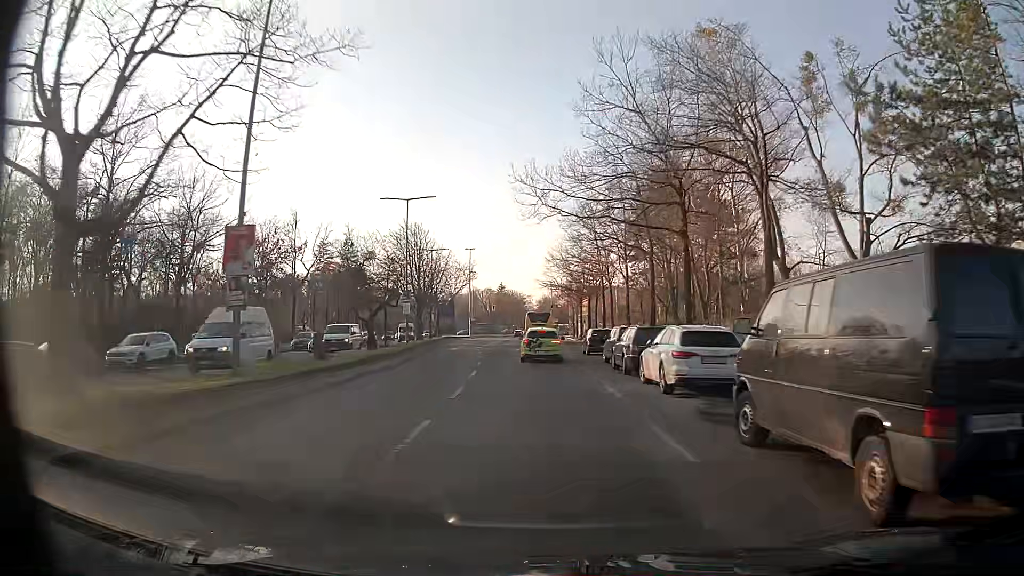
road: secondary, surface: asphalt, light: Day
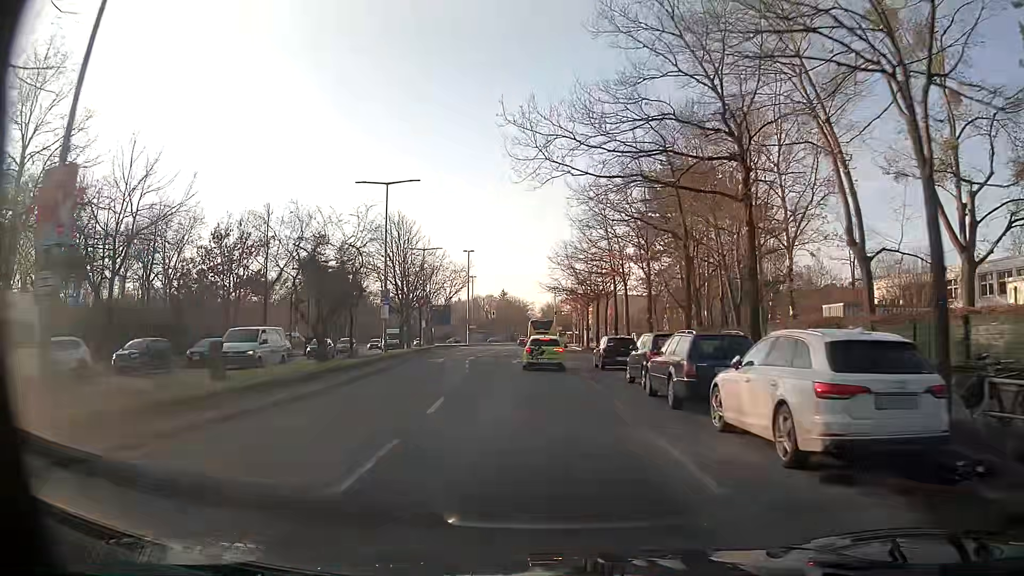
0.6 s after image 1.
(0.0, +7.3) m; 0°
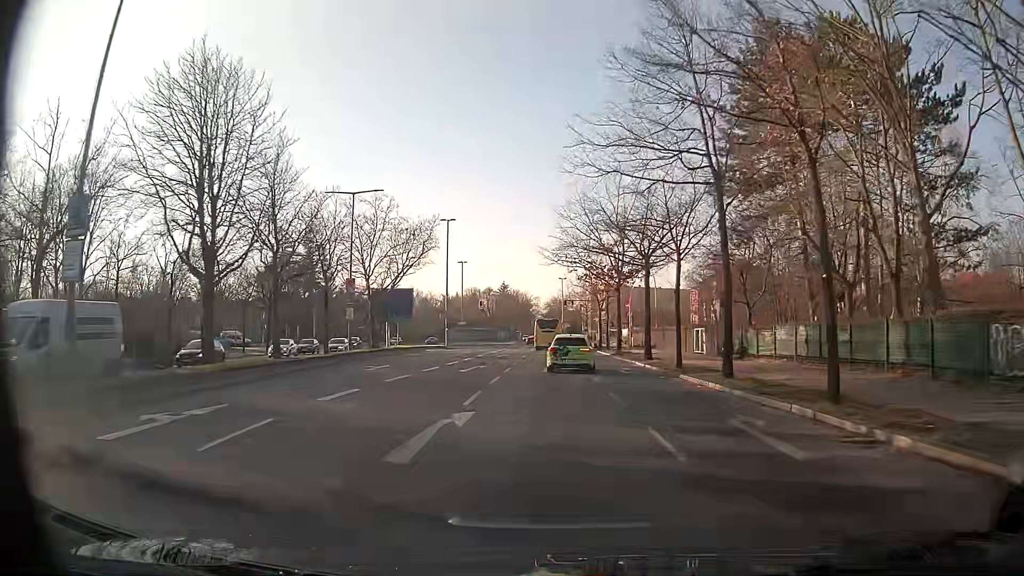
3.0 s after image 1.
(0.0, +28.7) m; 0°
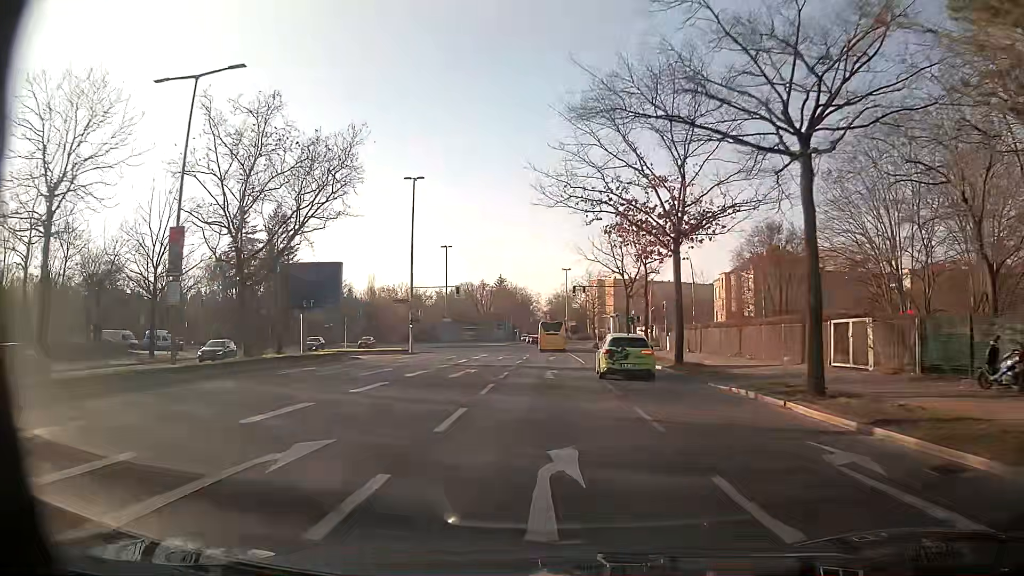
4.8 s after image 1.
(0.0, +22.1) m; 0°
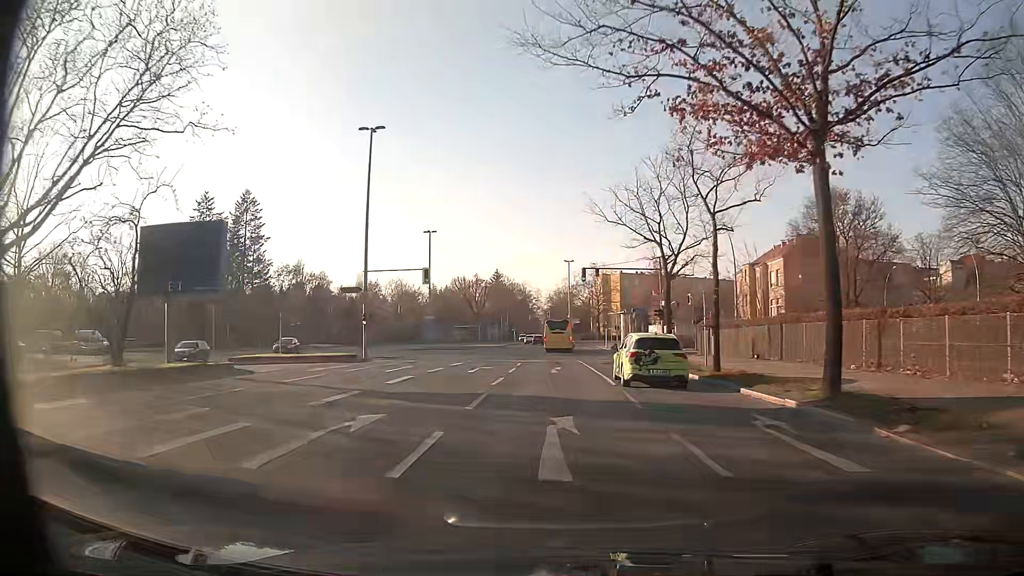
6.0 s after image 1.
(-0.1, +15.2) m; 0°
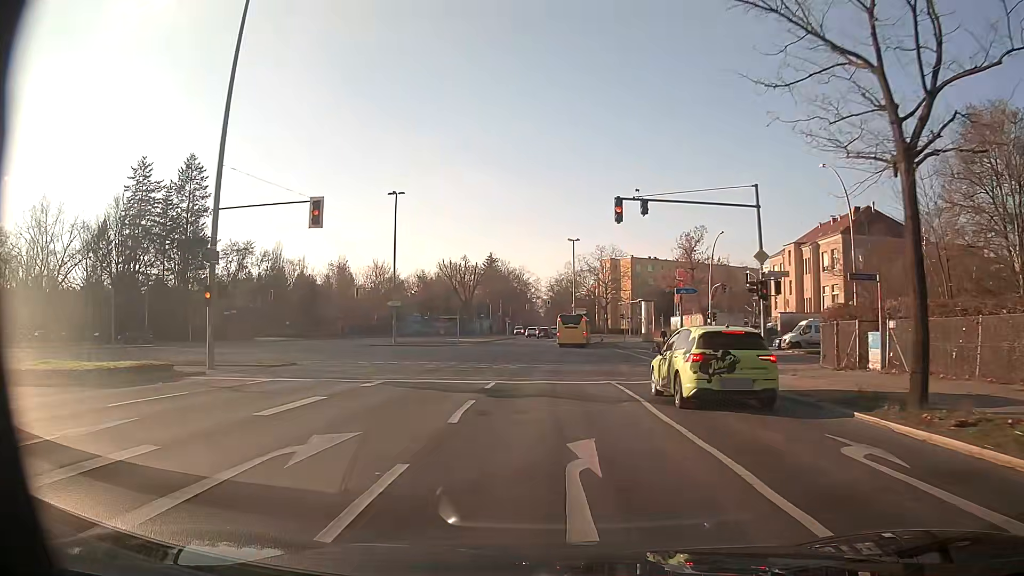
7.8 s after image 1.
(0.0, +20.7) m; 0°
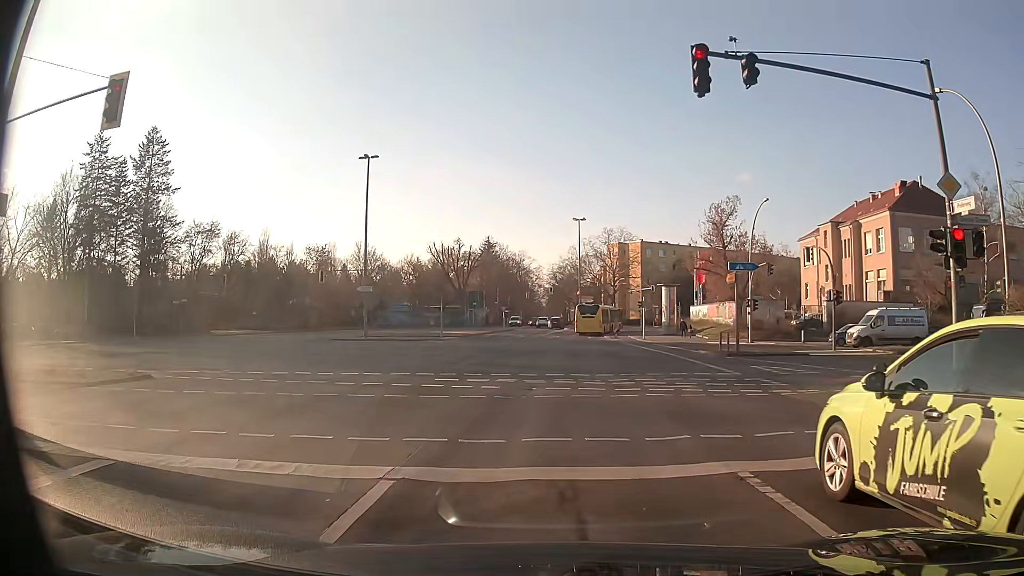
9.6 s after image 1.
(0.0, +11.2) m; 0°
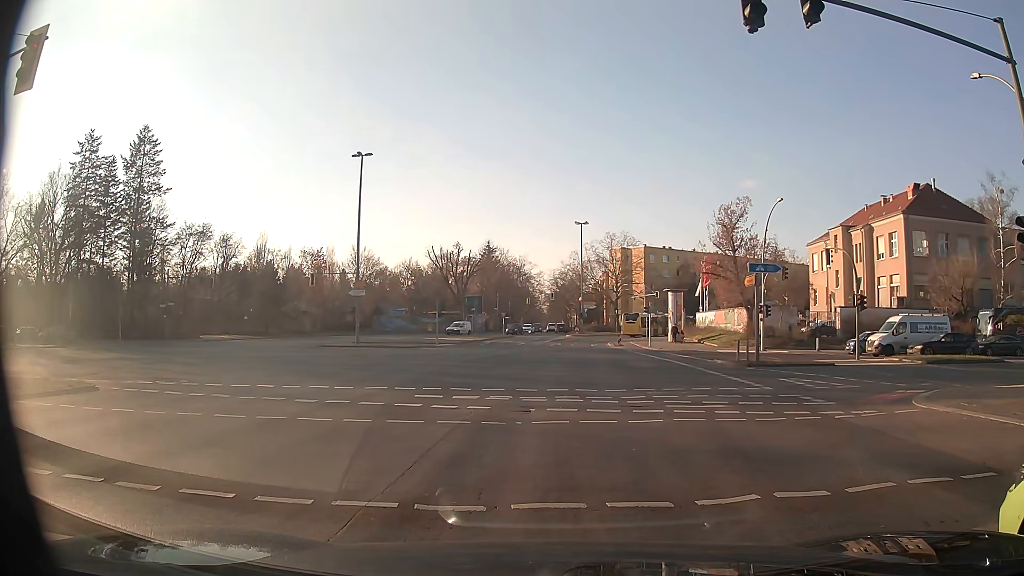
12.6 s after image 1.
(0.0, +2.6) m; -2°
(+1, +10) (+2, +20) (+3, +30) (+4, +40) (+5, +50) (+6, +60) (+8, +69) (+11, +79) (+16, +88) (+22, +96) m
